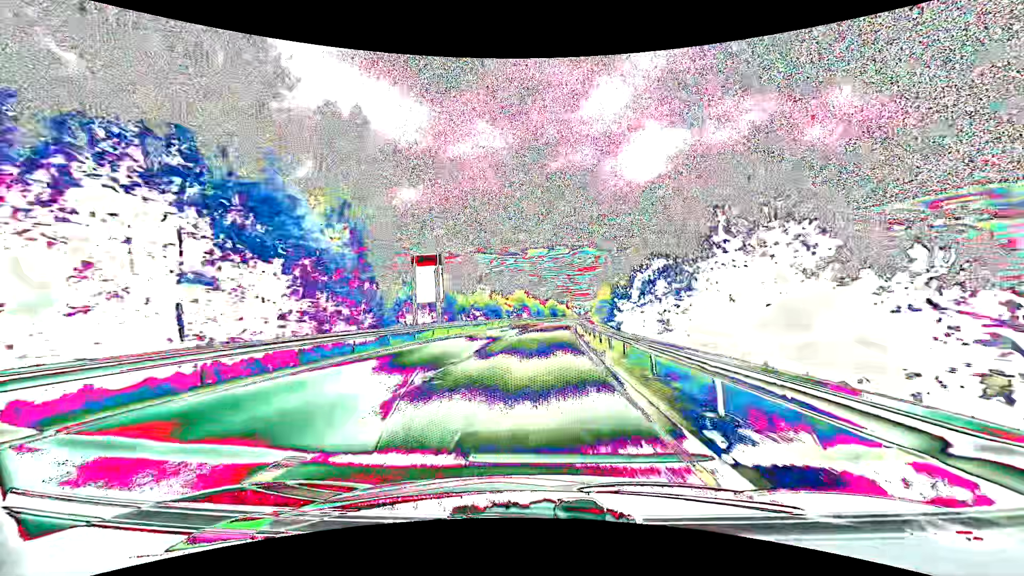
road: primary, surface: asphalt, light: Day
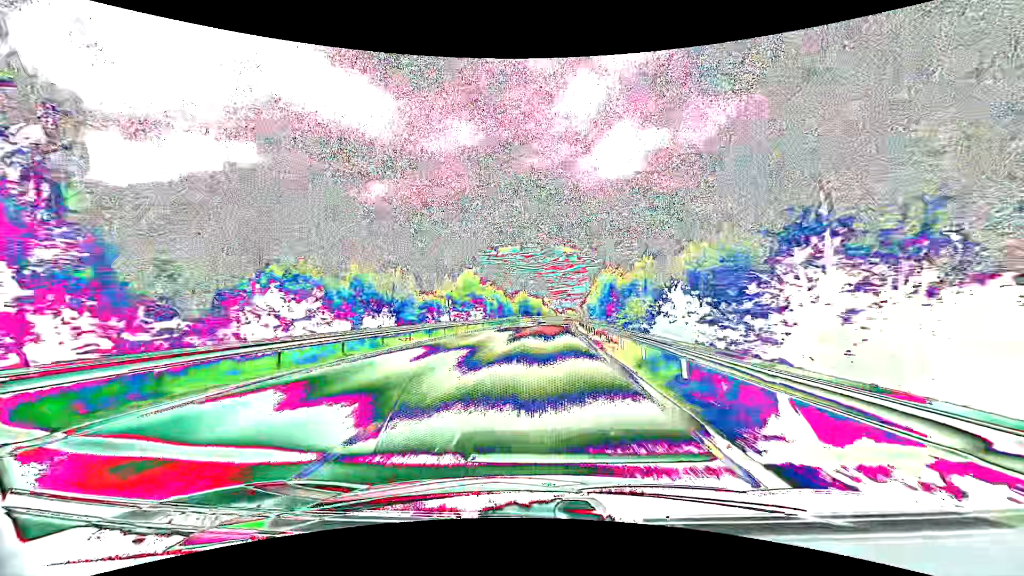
(+1.2, +45.3) m; +3°
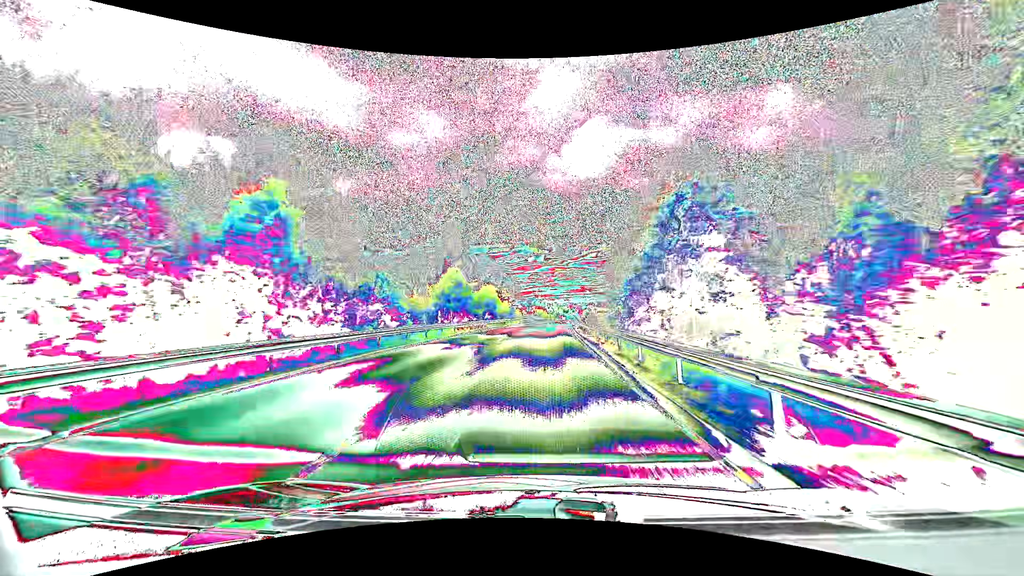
(+2.1, +60.2) m; +4°
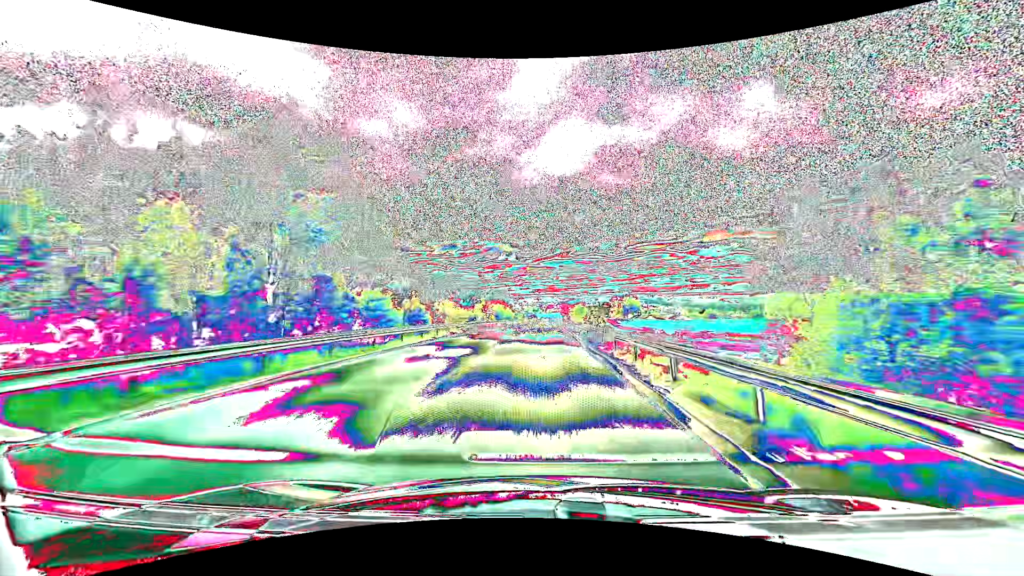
(+2.7, +76.1) m; +4°
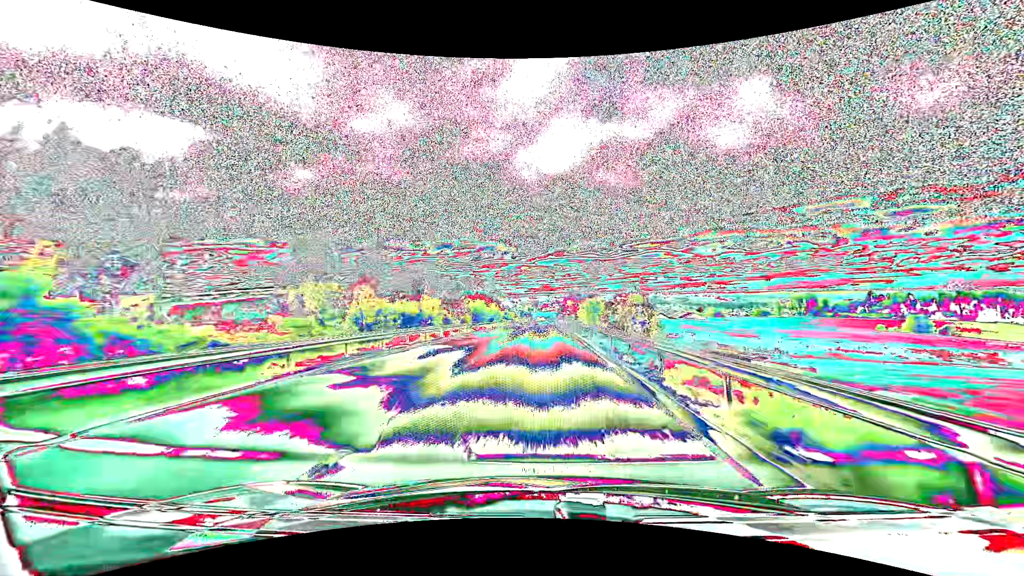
(+0.1, +31.0) m; +1°
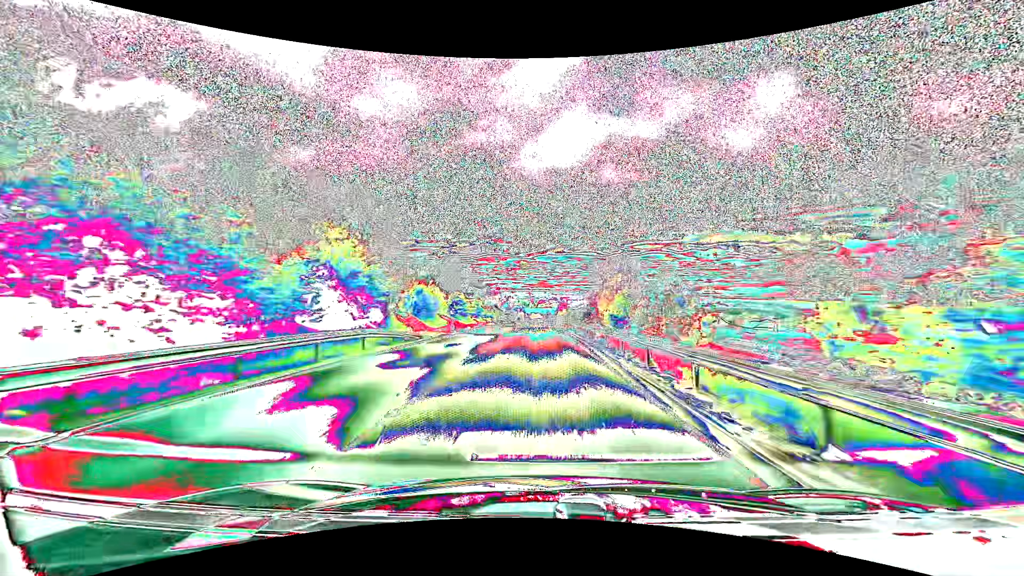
(+0.3, +78.8) m; 0°
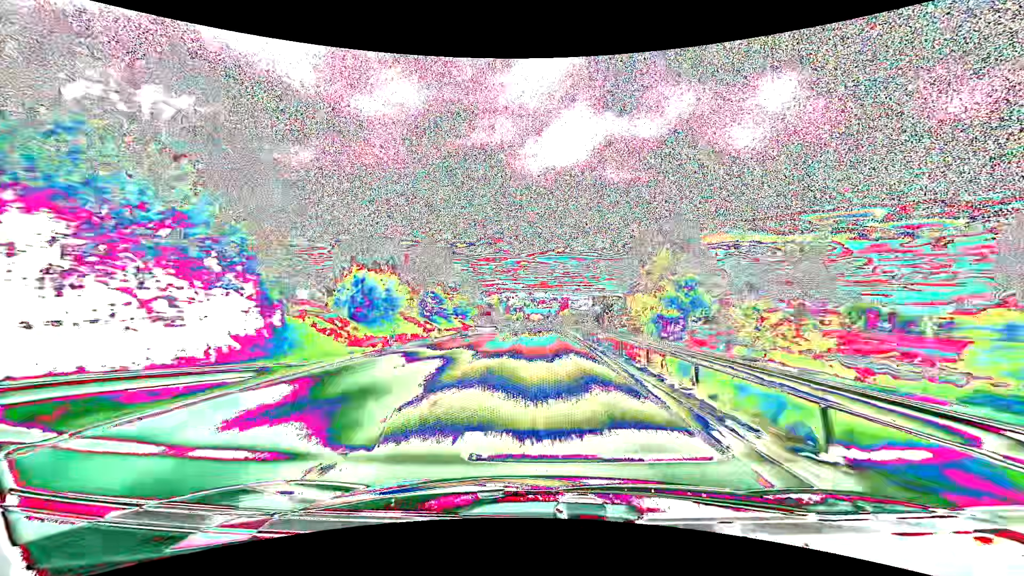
(0.0, +16.0) m; 0°
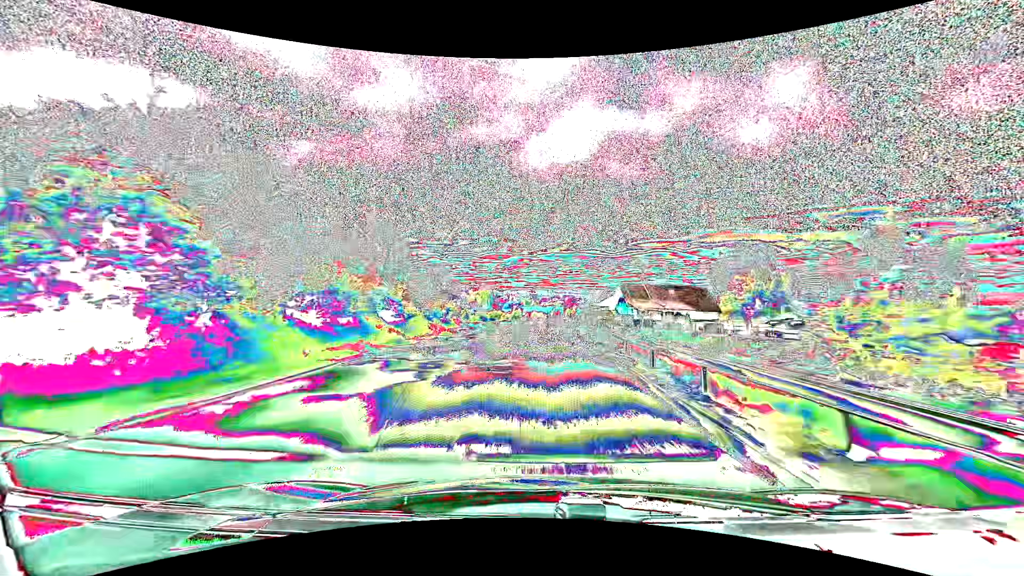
(0.0, +48.5) m; 0°
(0, +10) (0, +20) (0, +30) (0, +40) (0, +50) (0, +60) (0, +70) (0, +80) (0, +90) (0, +100) m
